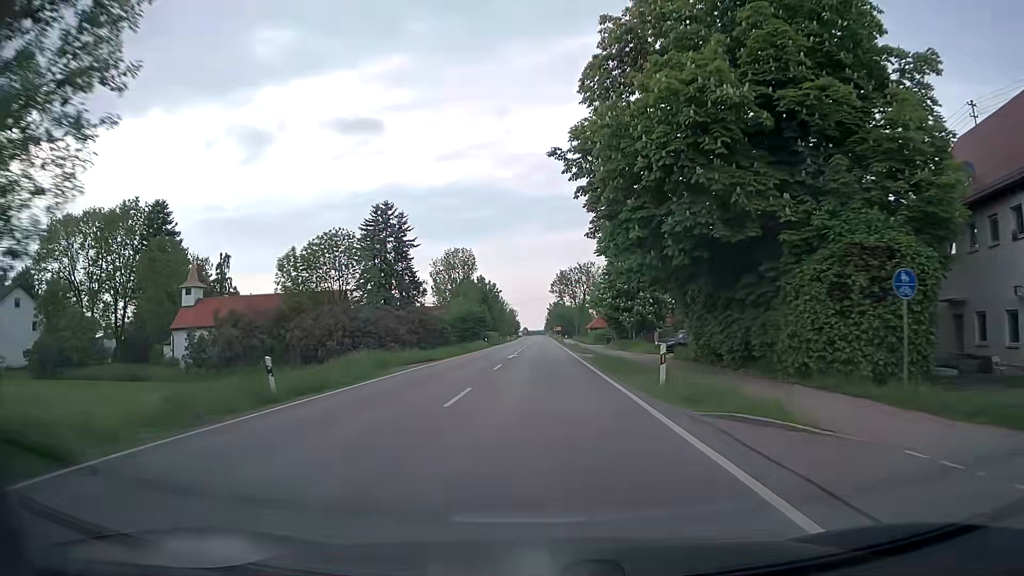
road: secondary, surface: asphalt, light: Day
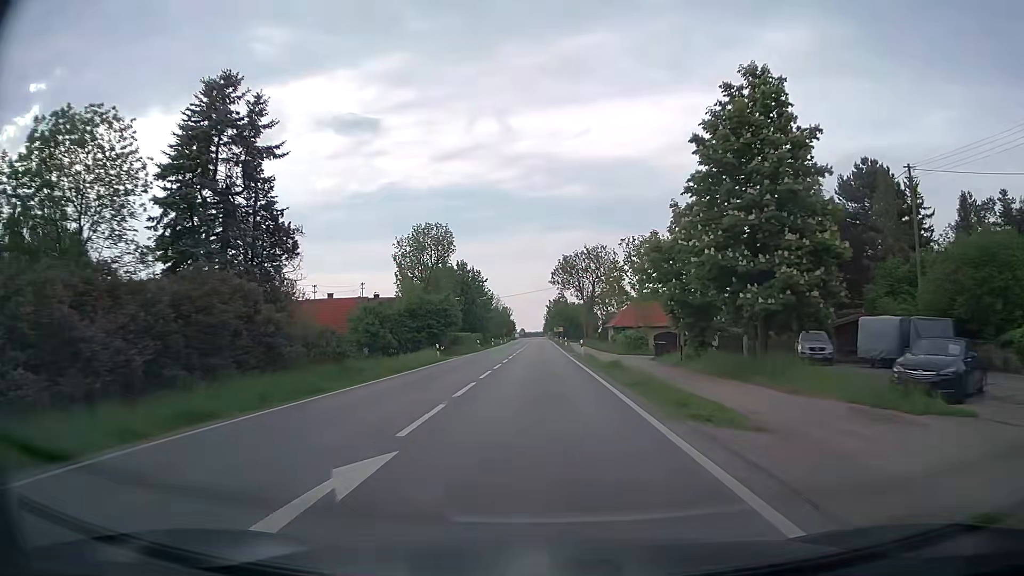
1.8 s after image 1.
(-0.1, +33.4) m; 0°
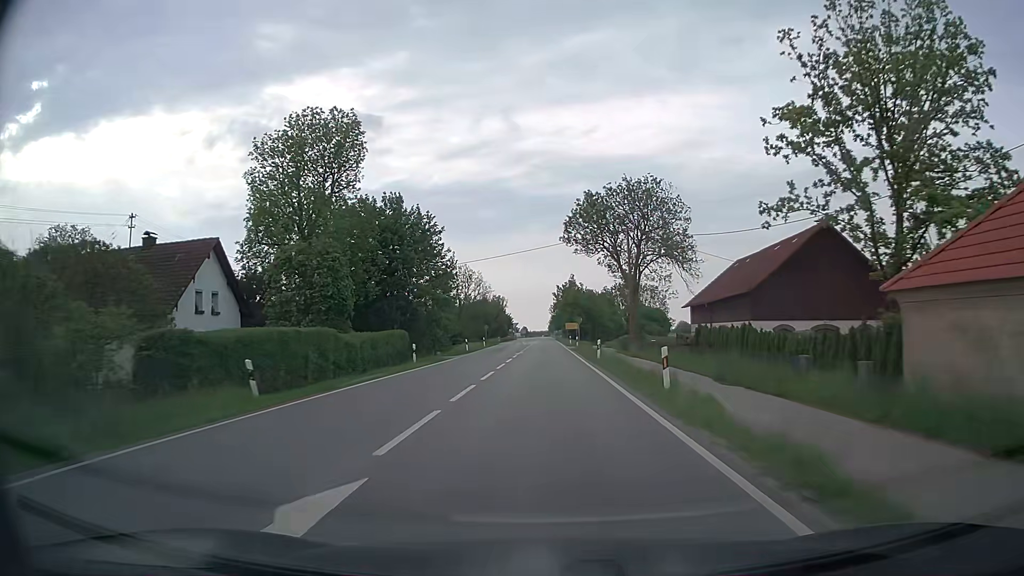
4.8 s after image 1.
(-0.3, +55.6) m; -1°
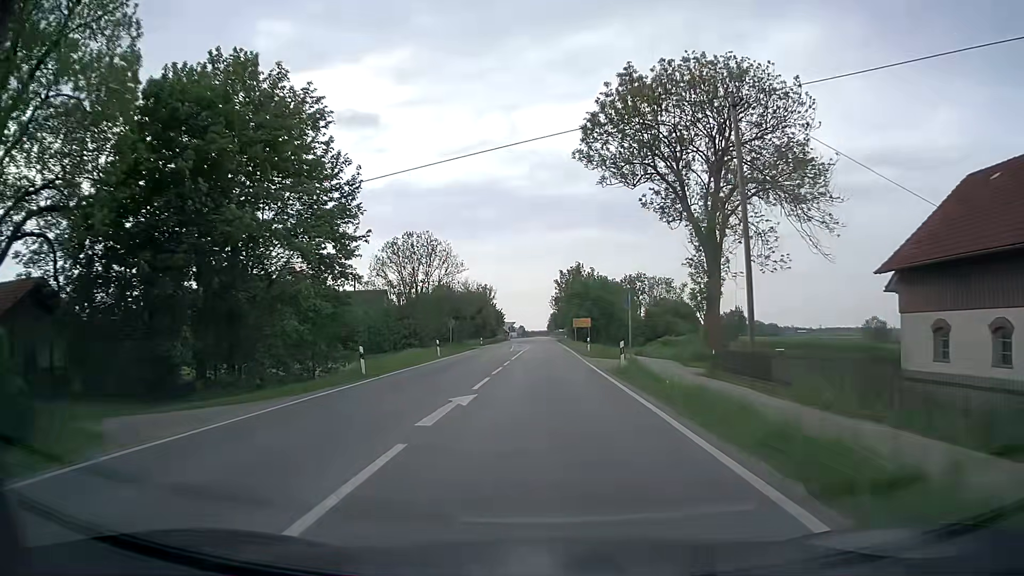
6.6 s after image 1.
(+0.1, +33.3) m; 0°
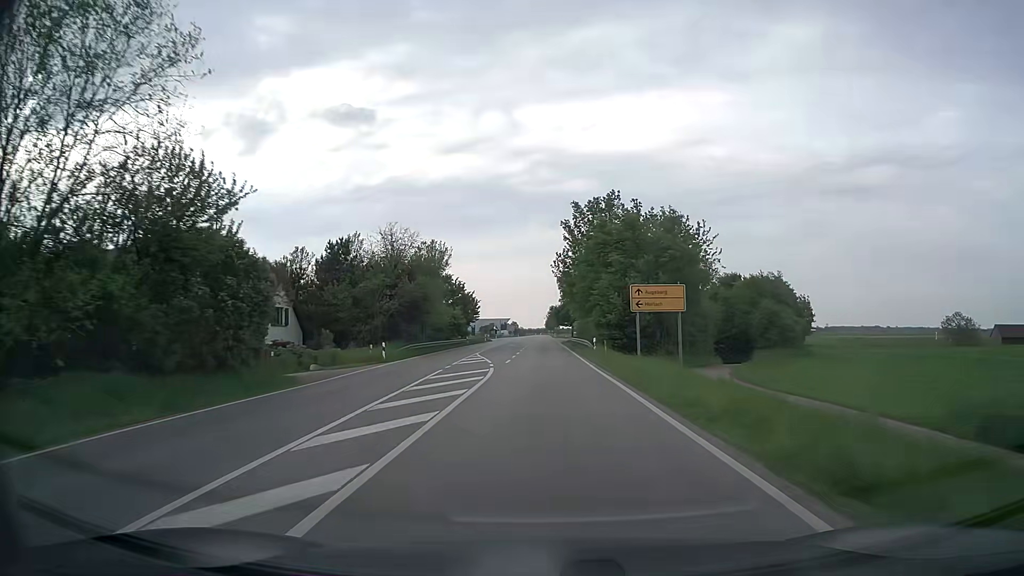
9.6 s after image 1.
(+0.1, +55.4) m; 0°
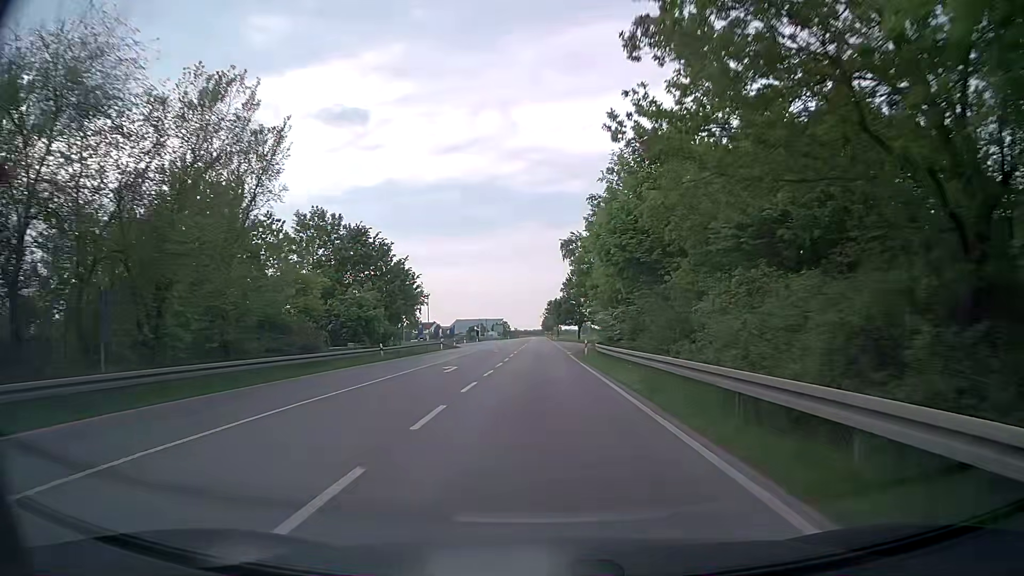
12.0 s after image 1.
(0.0, +44.4) m; 0°
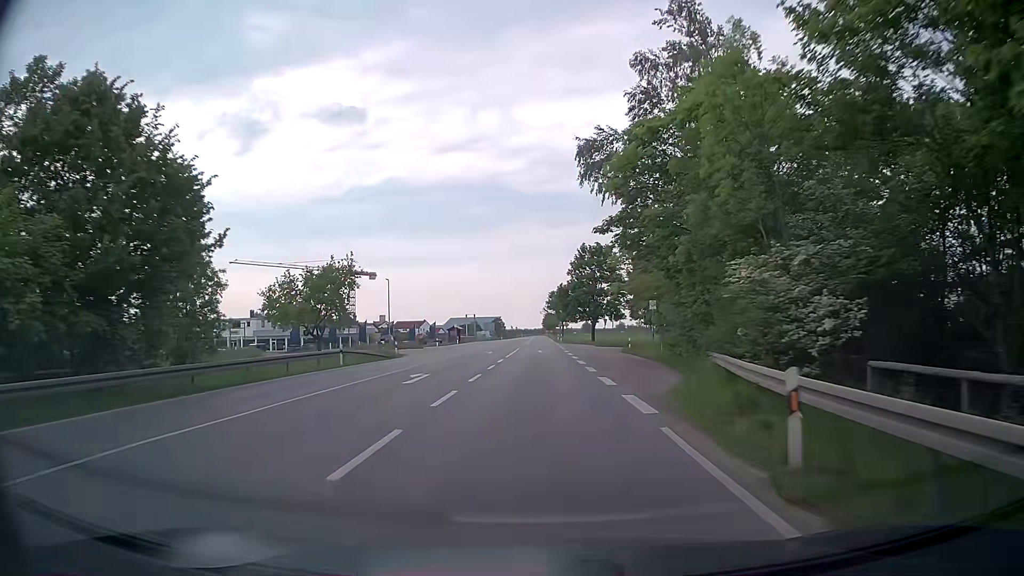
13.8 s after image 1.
(-0.1, +33.3) m; 0°
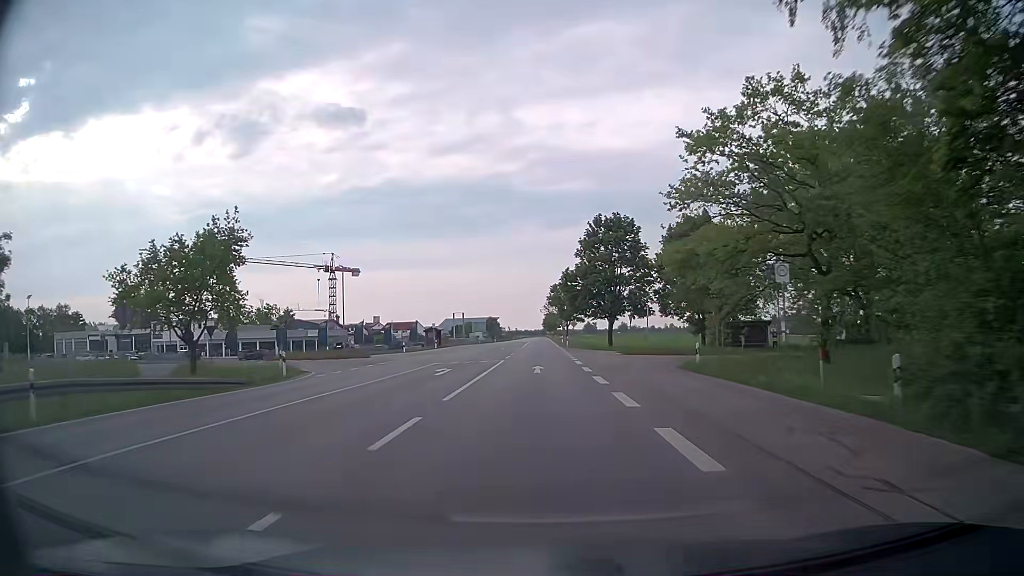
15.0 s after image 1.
(0.0, +22.2) m; 0°
(0, +10) (0, +20) (0, +30) (0, +40) (0, +50) (0, +60) (0, +70) (0, +80) (0, +90) (0, +100) m
